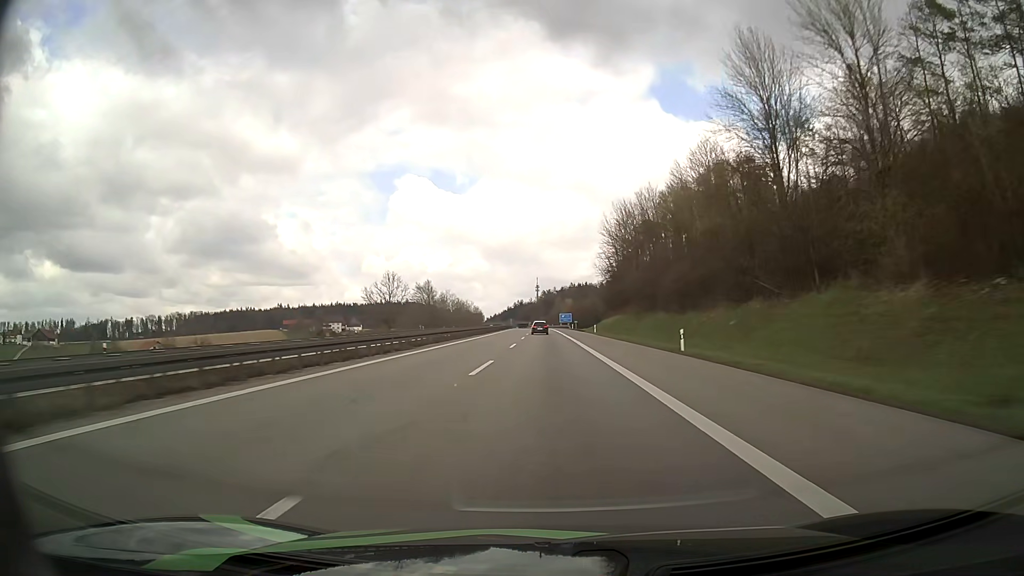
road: motorway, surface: asphalt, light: Day
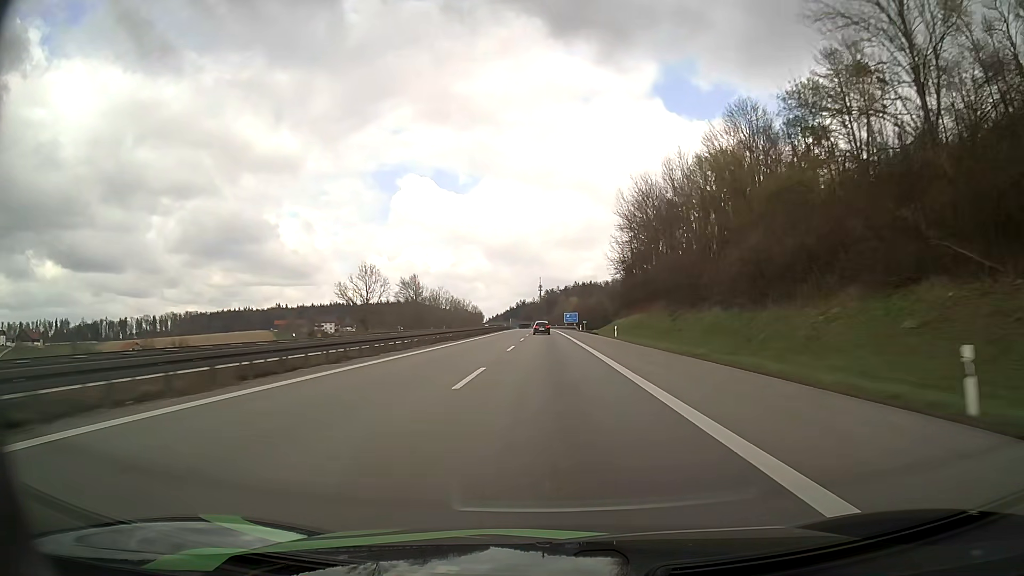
(-0.1, +21.6) m; 0°
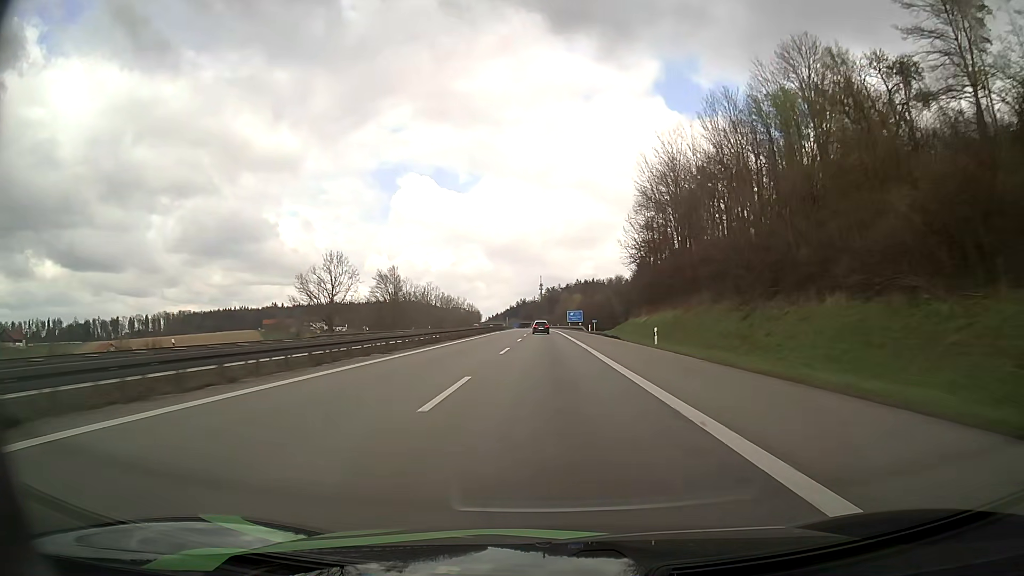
(0.0, +21.6) m; 0°
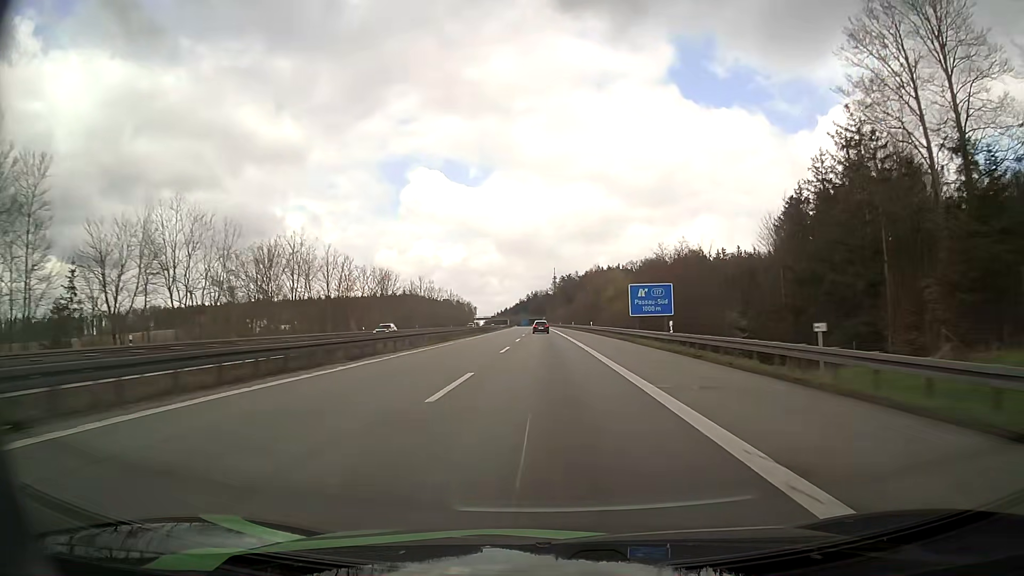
(-0.9, +106.3) m; -1°
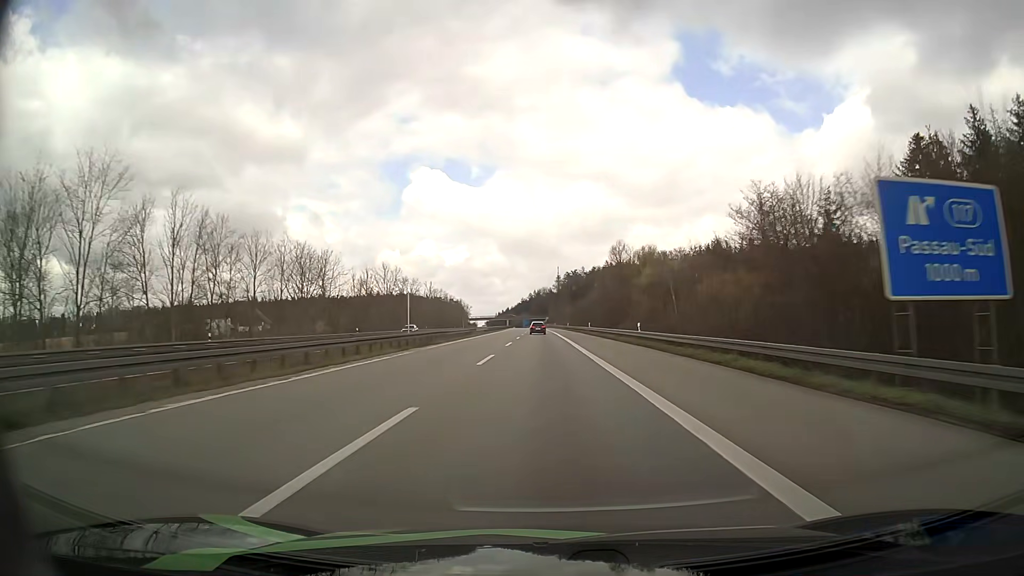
(-0.1, +41.9) m; 0°
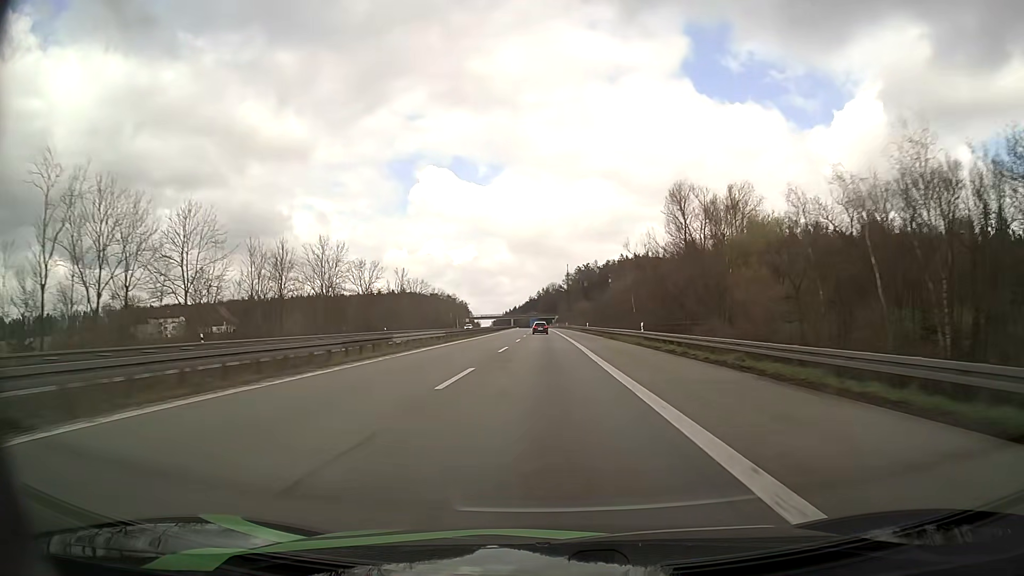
(-0.2, +41.9) m; -1°
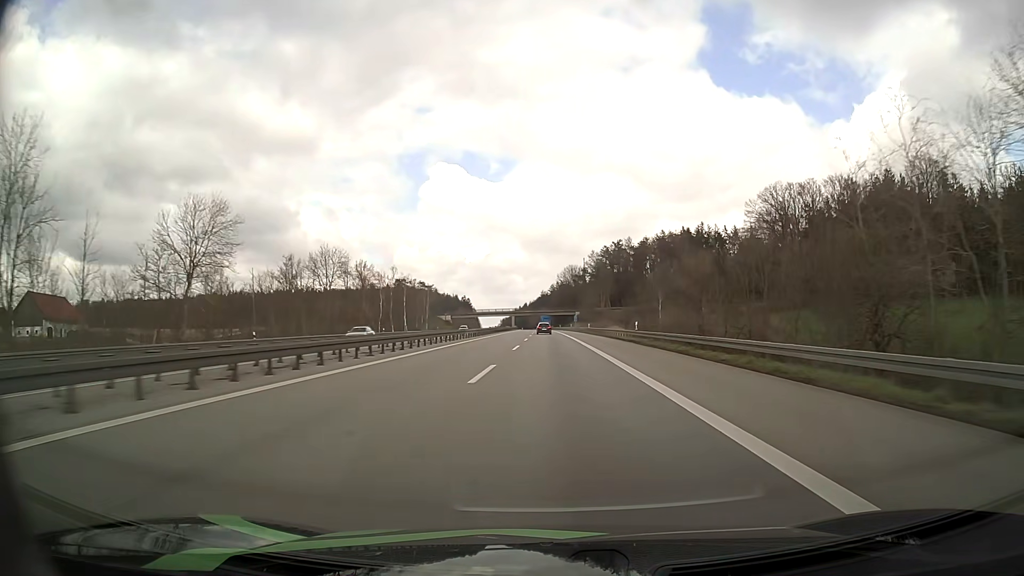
(-1.2, +104.6) m; -1°
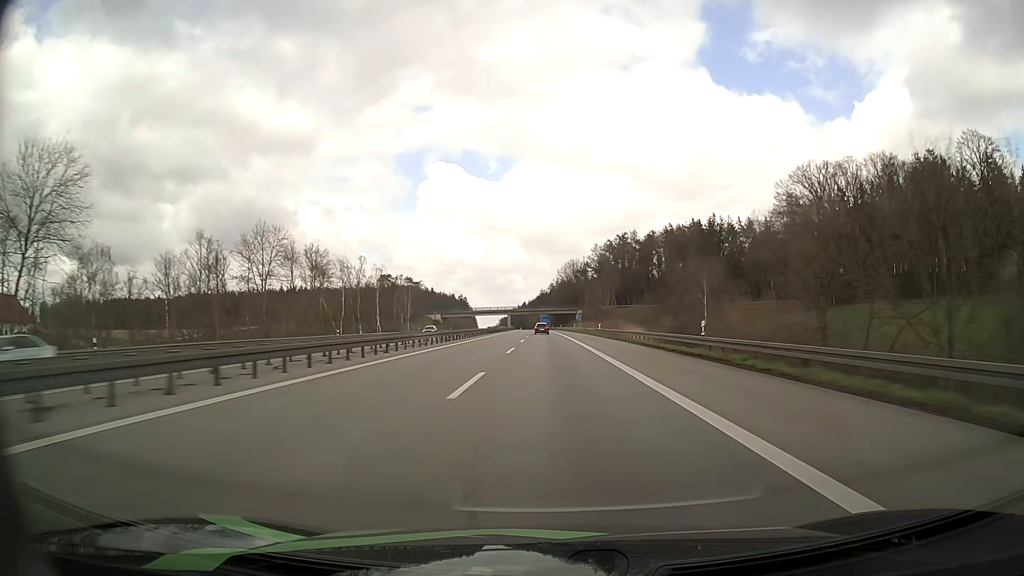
(0.0, +20.9) m; 0°
(0, +10) (0, +20) (0, +30) (0, +40) (0, +50) (0, +60) (0, +70) (0, +80) (0, +90) (0, +100) m
